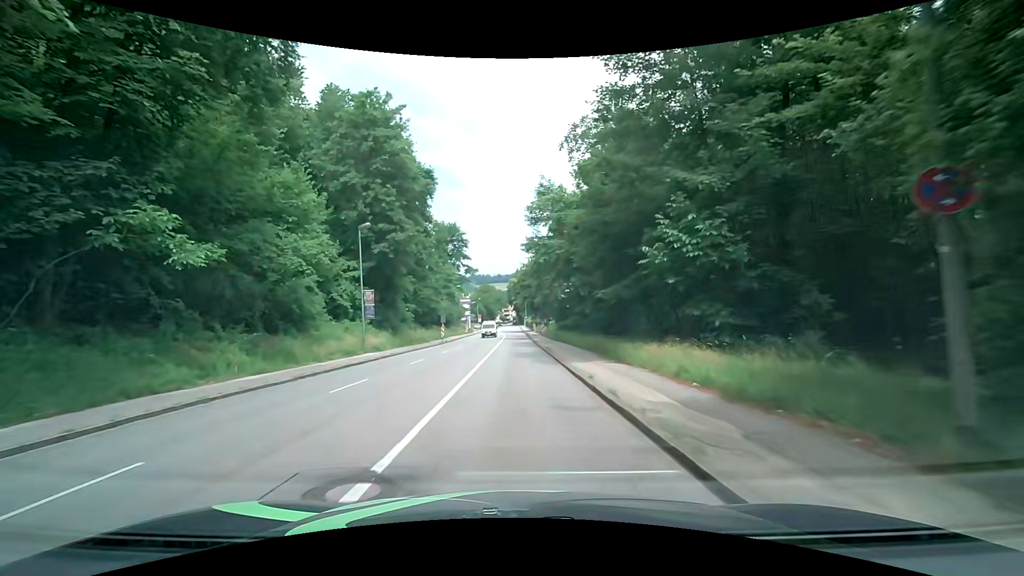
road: tertiary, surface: asphalt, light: Day
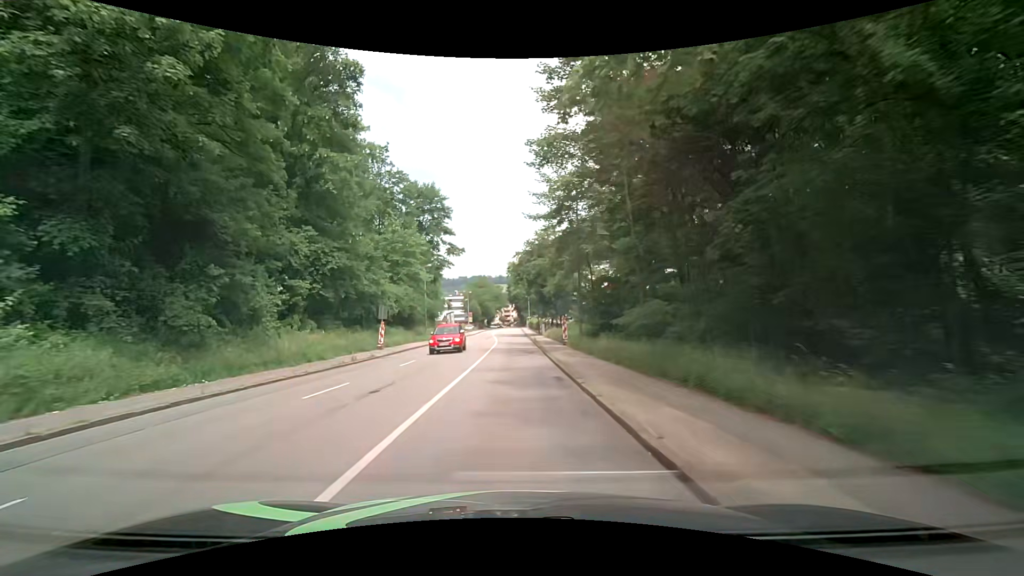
(0.0, +28.0) m; 0°
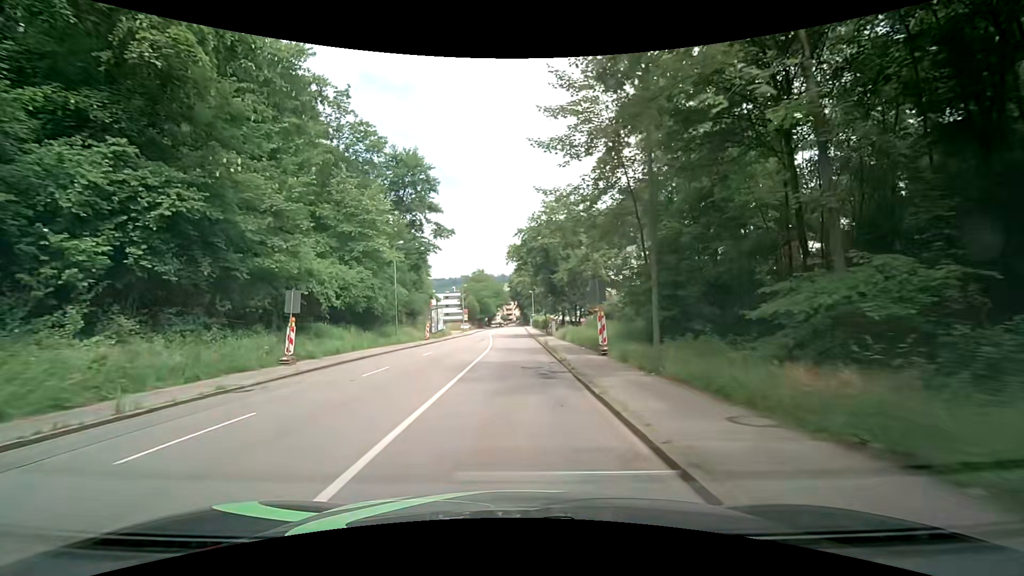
(-0.1, +14.0) m; -1°
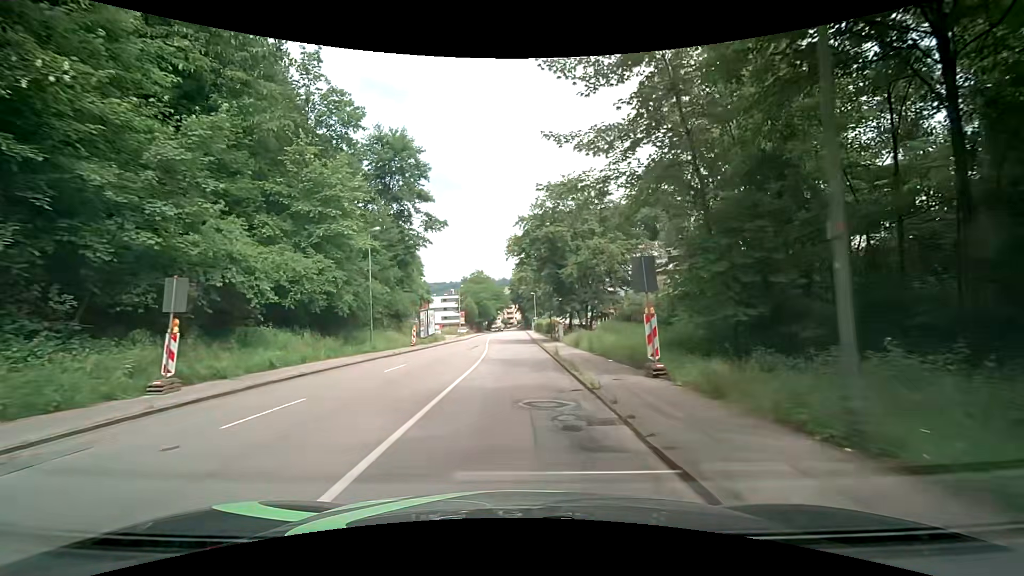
(0.0, +7.0) m; -1°
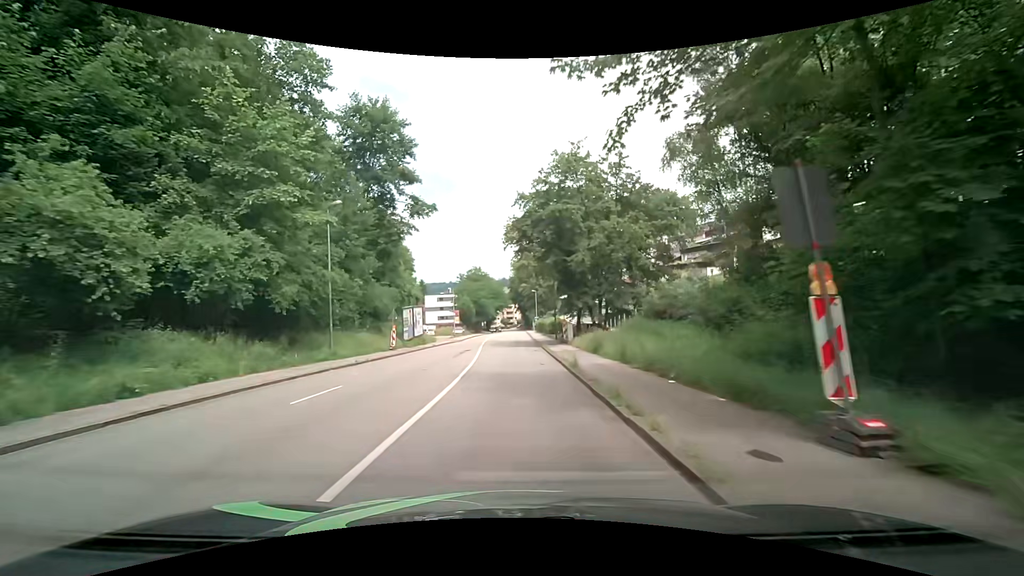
(+0.1, +7.0) m; +1°
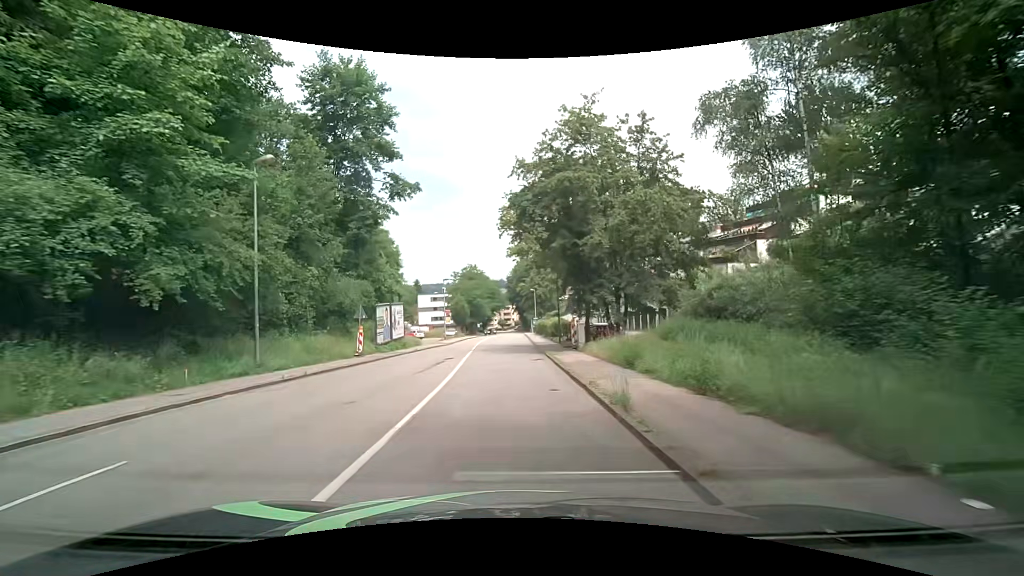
(-0.1, +7.0) m; -1°
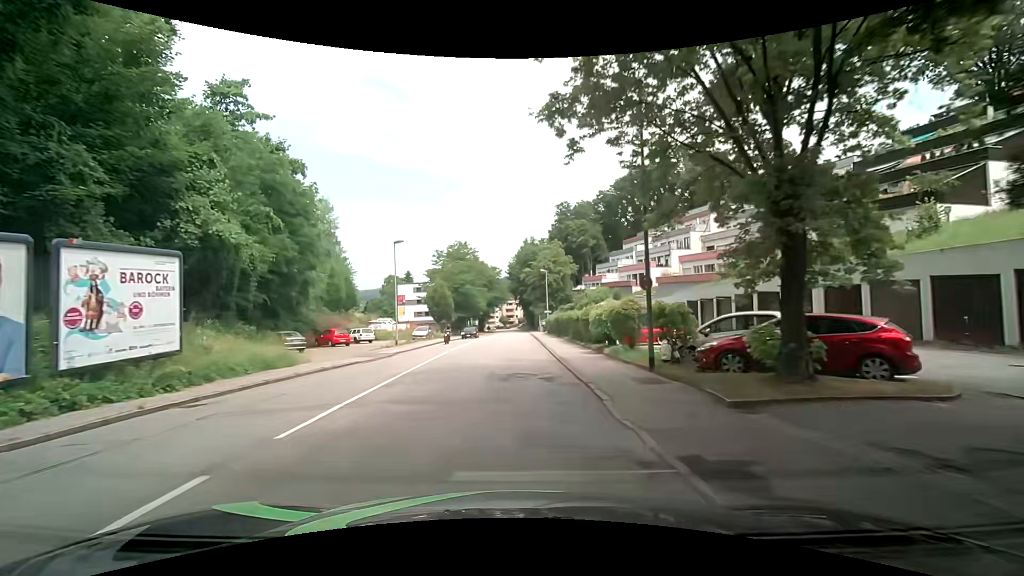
(+0.2, +27.8) m; -1°
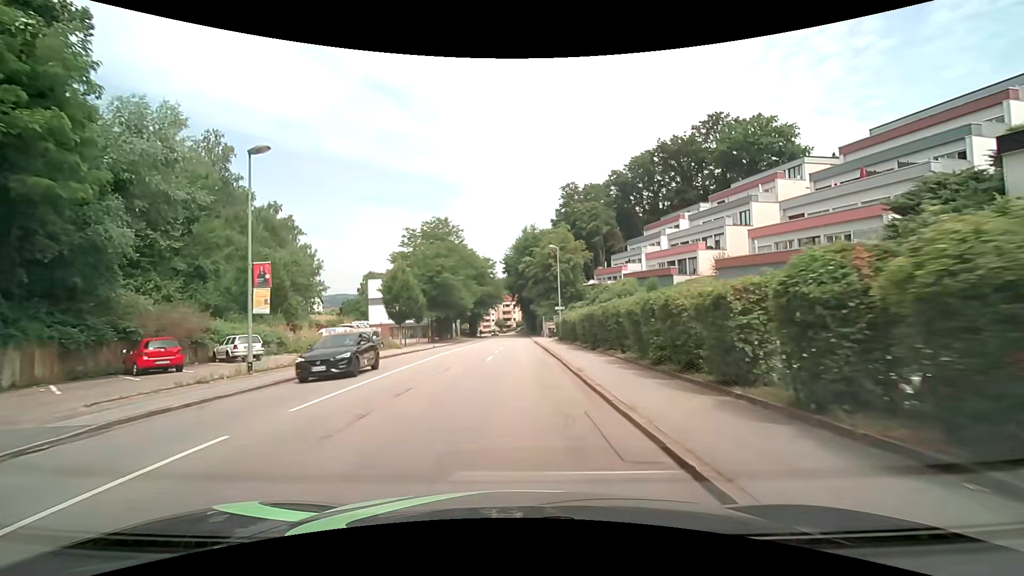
(+0.4, +20.8) m; +2°
(0, +10) (0, +20) (0, +30) (0, +40) (0, +50) (0, +60) (0, +70) (0, +80) (0, +90) (0, +100) m
